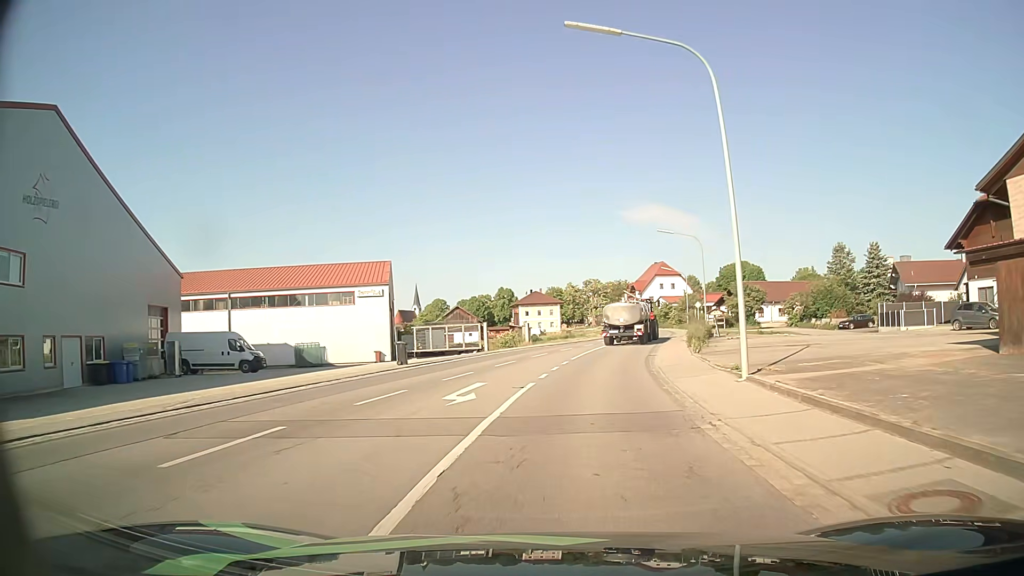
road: secondary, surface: asphalt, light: Day
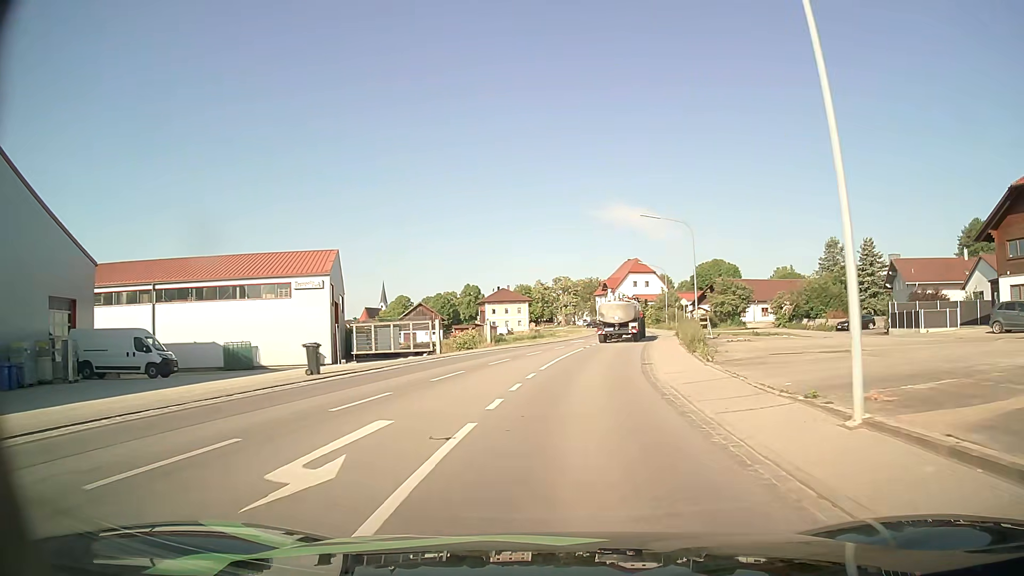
(+0.2, +7.1) m; +3°
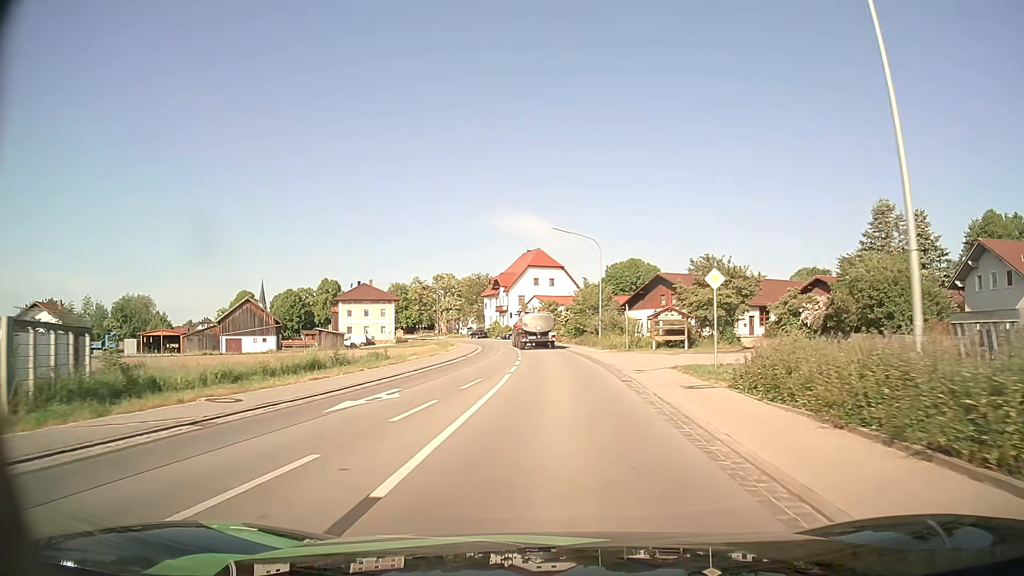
(+3.4, +35.7) m; +9°
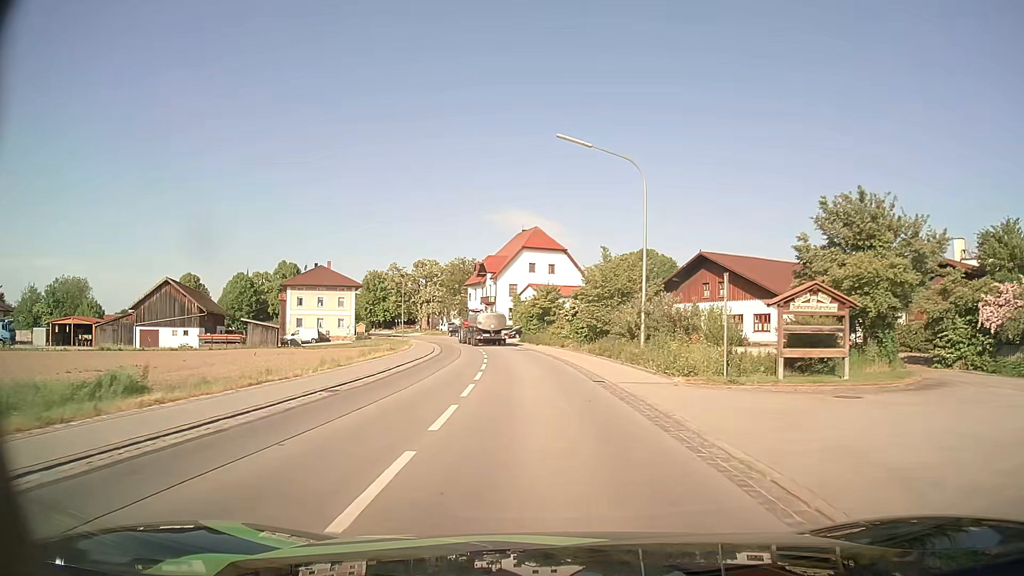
(+0.1, +22.4) m; 0°
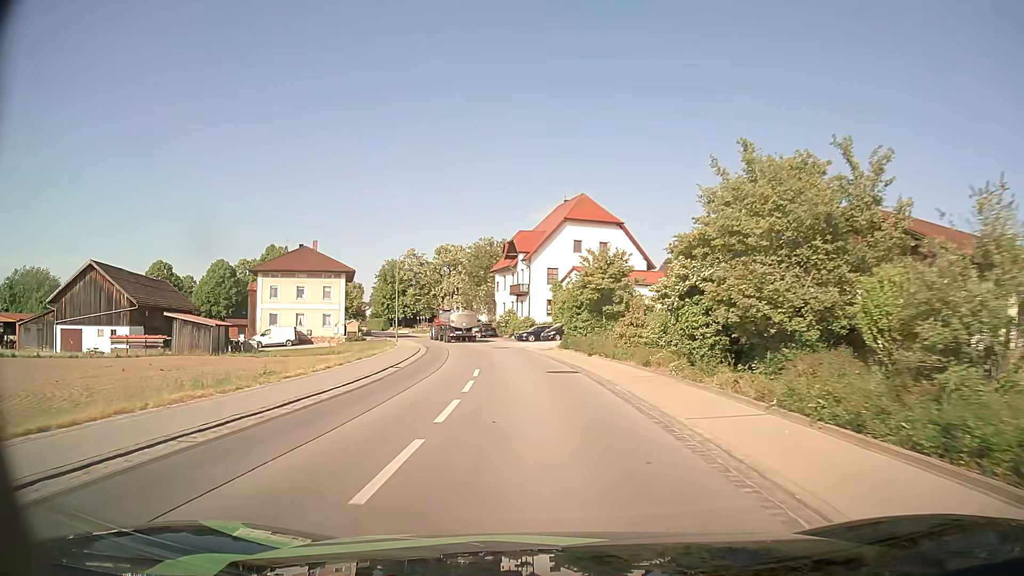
(-0.6, +21.8) m; -4°
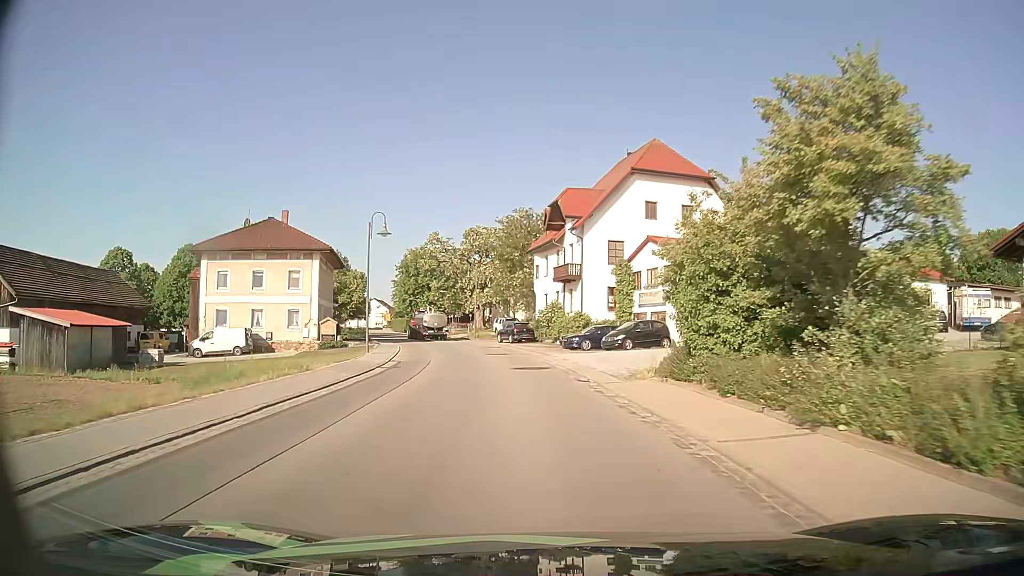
(-0.7, +21.1) m; -4°
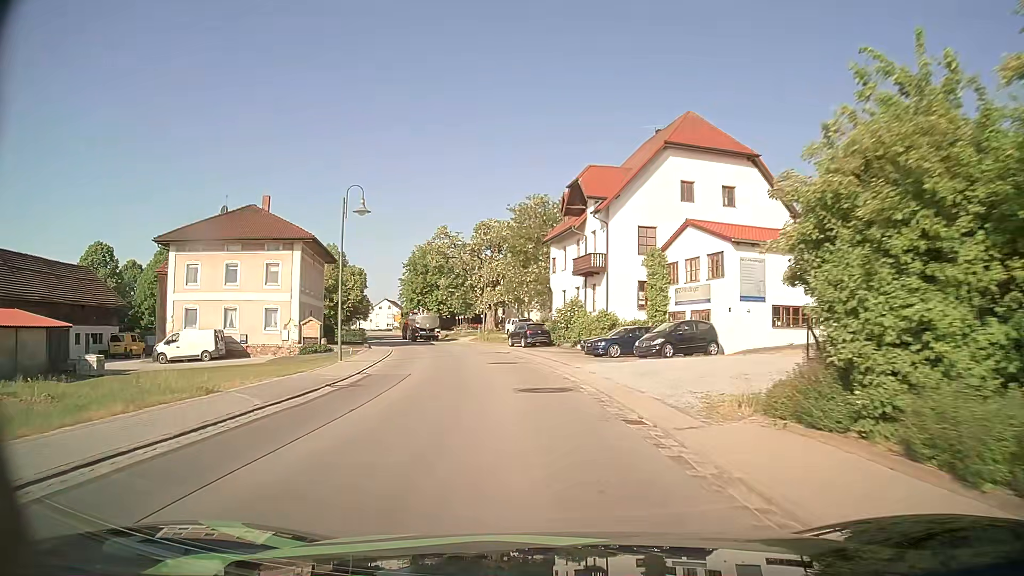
(-0.1, +7.0) m; -2°
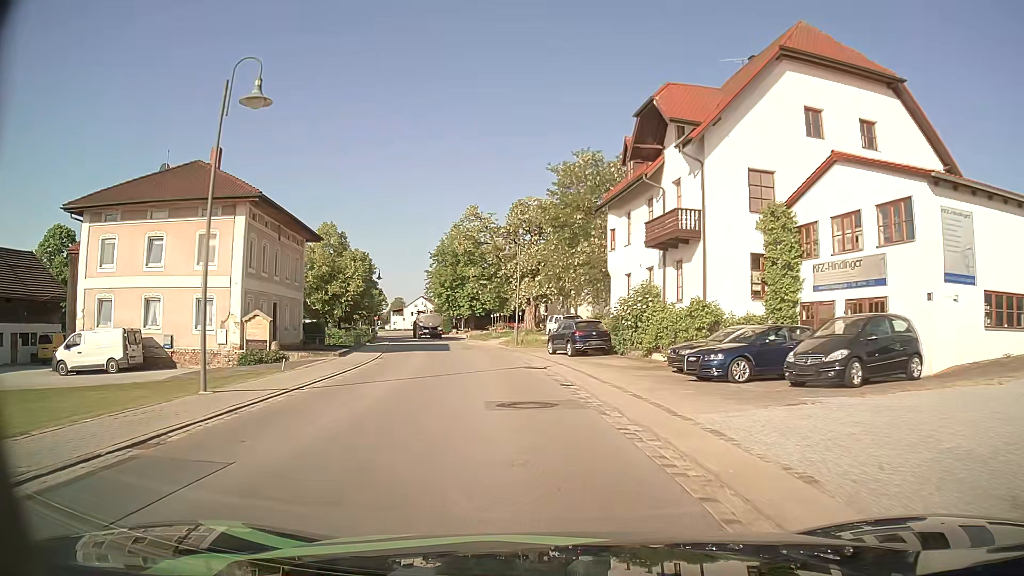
(-0.4, +14.0) m; -4°
(0, +10) (-1, +20) (-3, +30) (-4, +40) (-6, +49) (-9, +59) (-11, +69) (-14, +79) (-16, +88) (-19, +98) m
